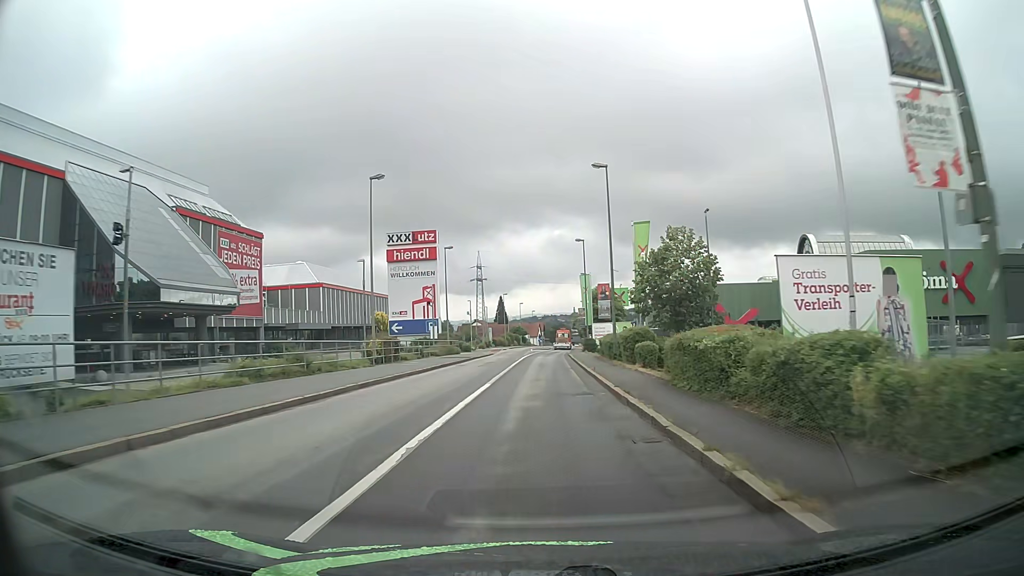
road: tertiary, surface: asphalt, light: Day
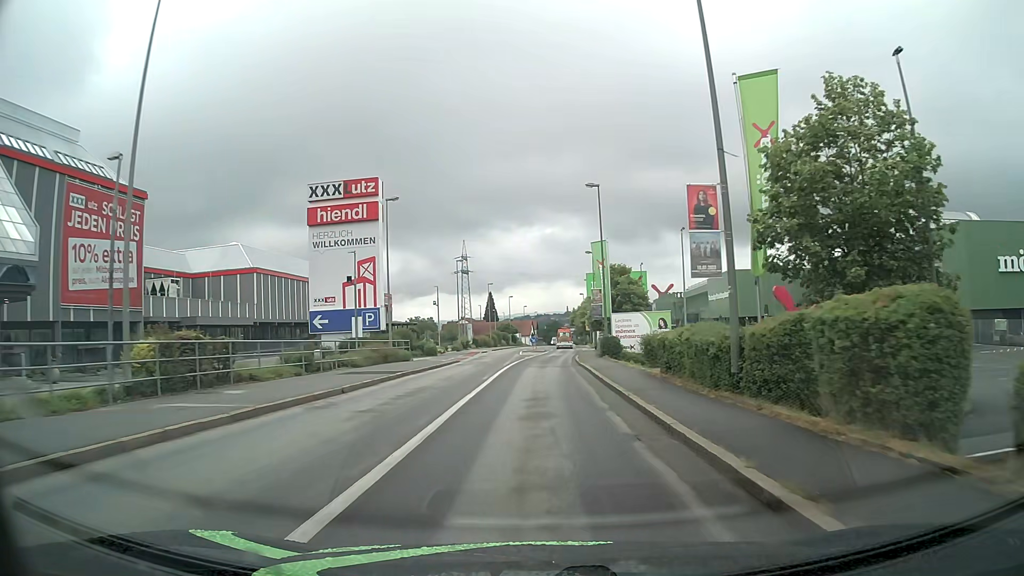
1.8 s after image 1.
(+0.2, +22.0) m; +1°
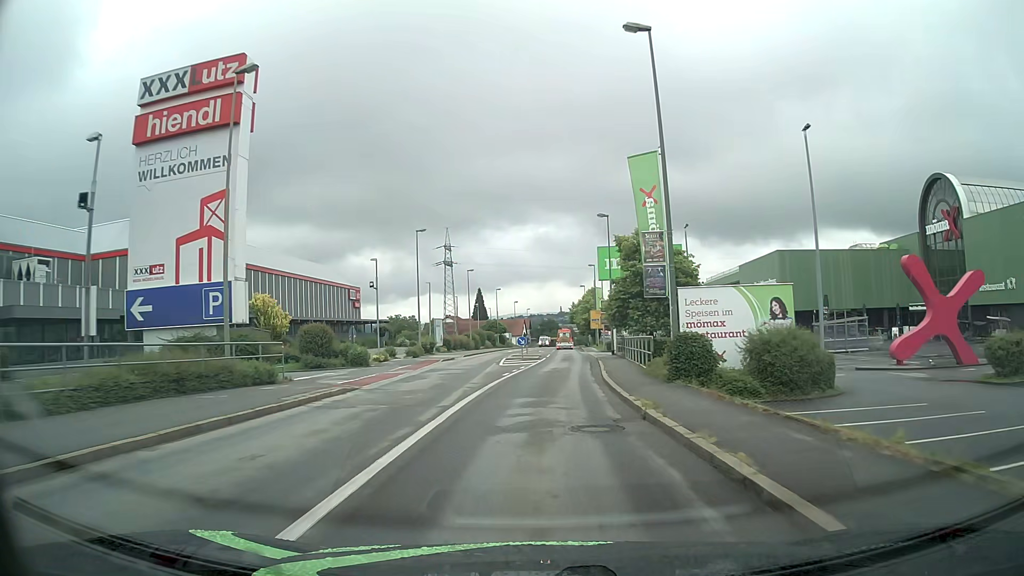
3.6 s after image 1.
(+0.2, +21.3) m; +1°
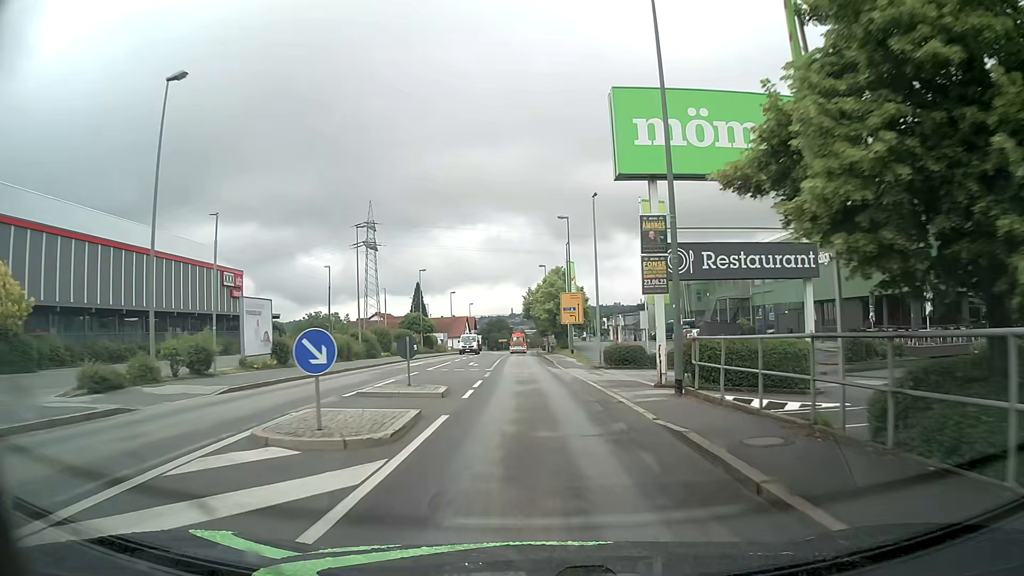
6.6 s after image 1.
(+1.1, +33.9) m; +4°
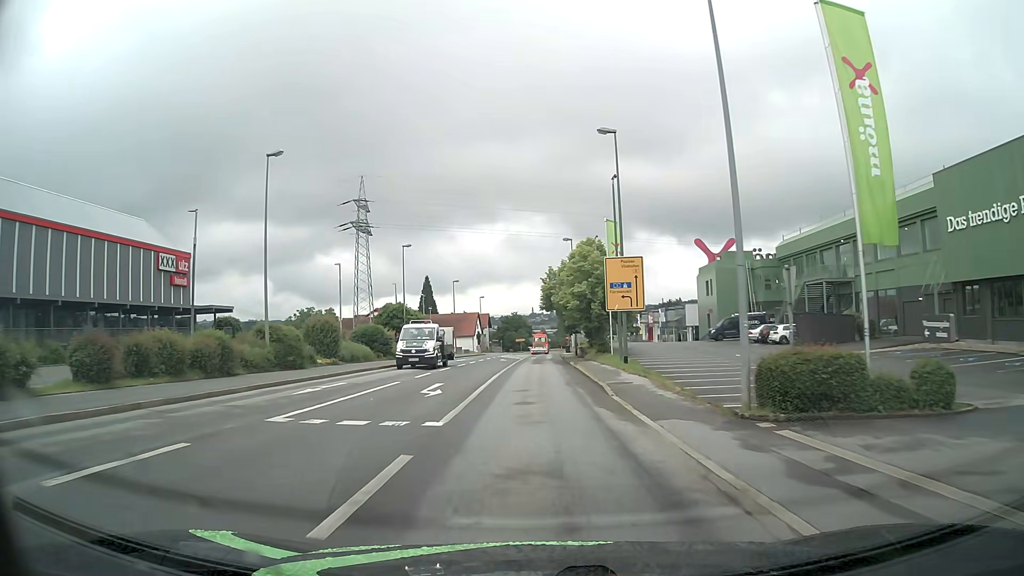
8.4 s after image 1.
(-0.2, +20.8) m; -2°
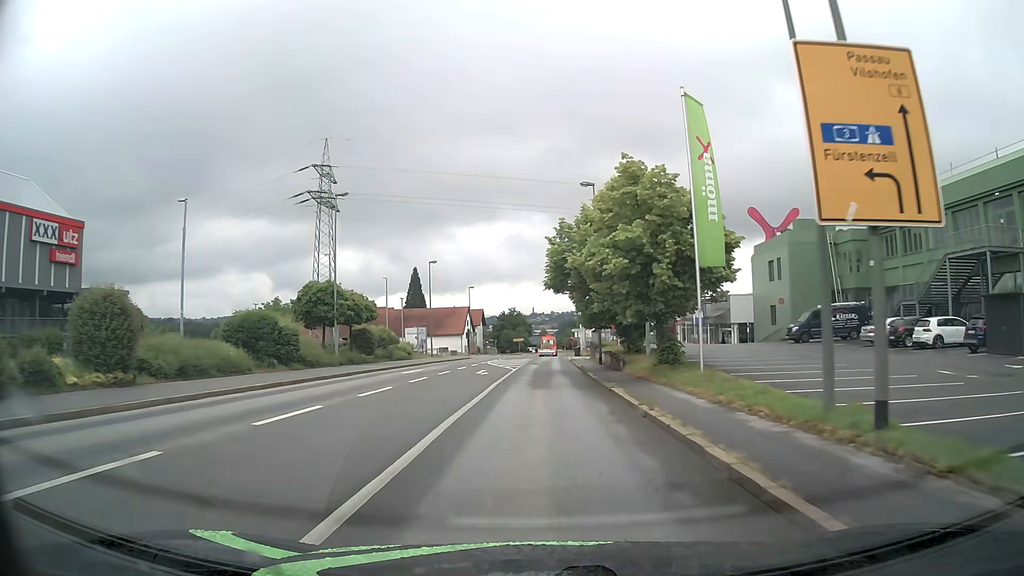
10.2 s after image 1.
(-0.1, +21.2) m; 0°
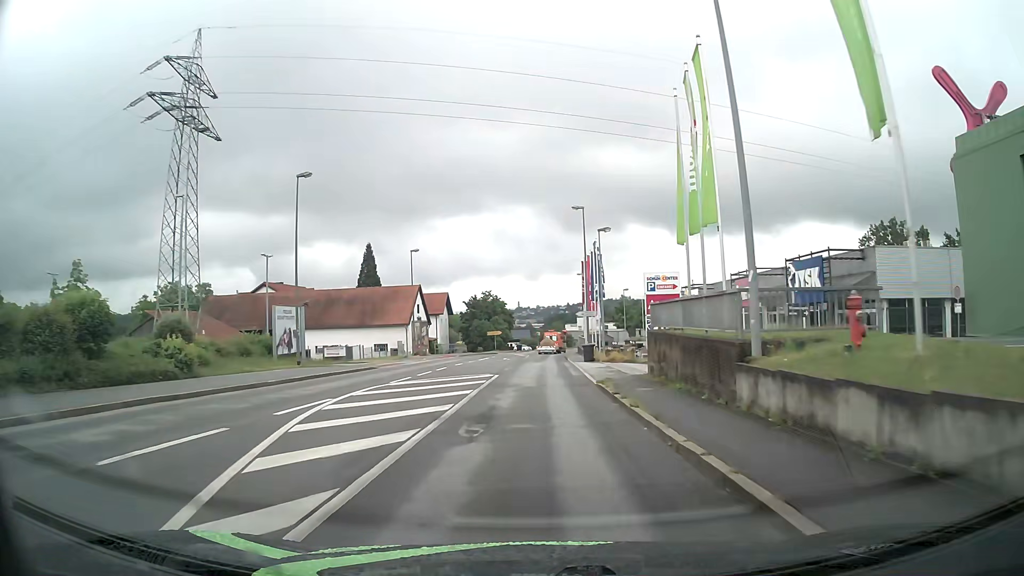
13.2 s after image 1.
(+0.2, +35.2) m; +2°
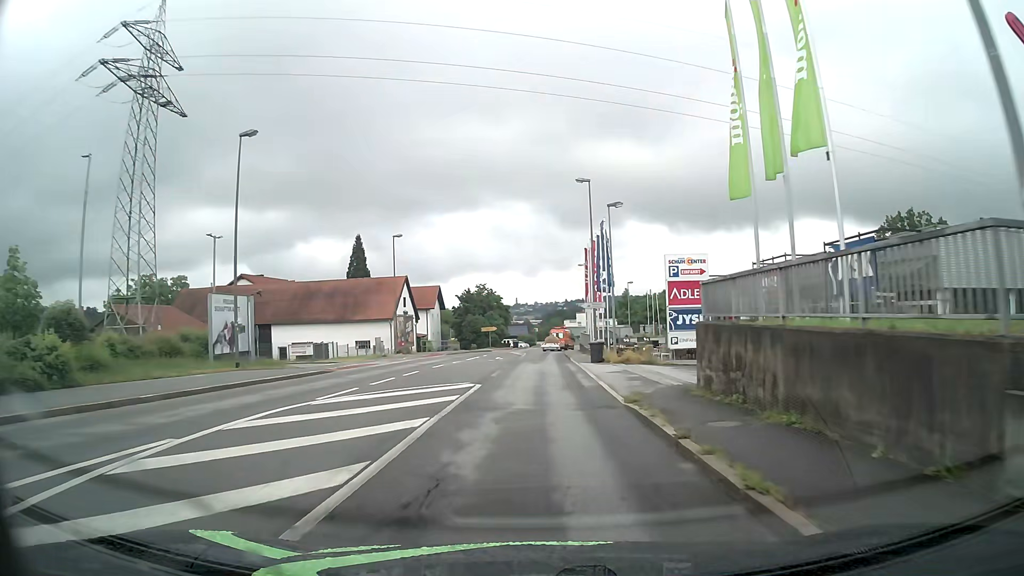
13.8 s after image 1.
(0.0, +7.0) m; 0°
(0, +10) (0, +20) (0, +30) (0, +40) (0, +50) (0, +60) (+1, +70) (+2, +80) (+4, +90) (+7, +99) m
